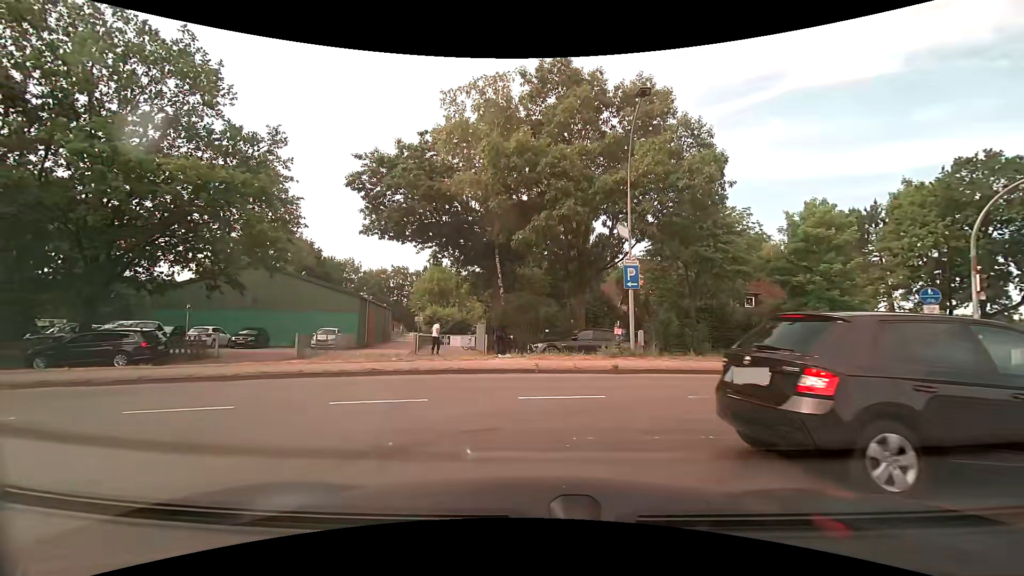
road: residential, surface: asphalt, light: Day
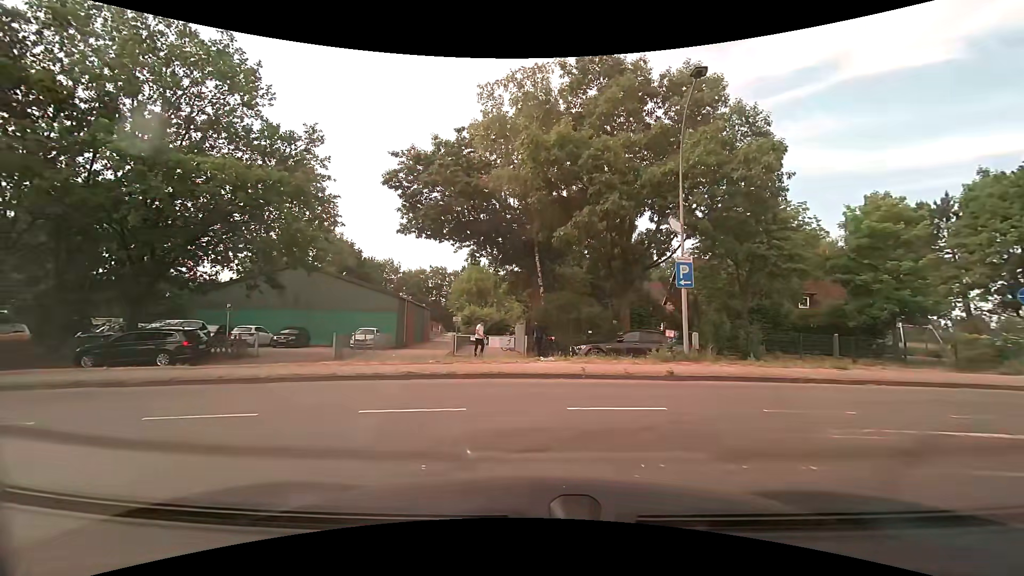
(0.0, +0.9) m; -4°
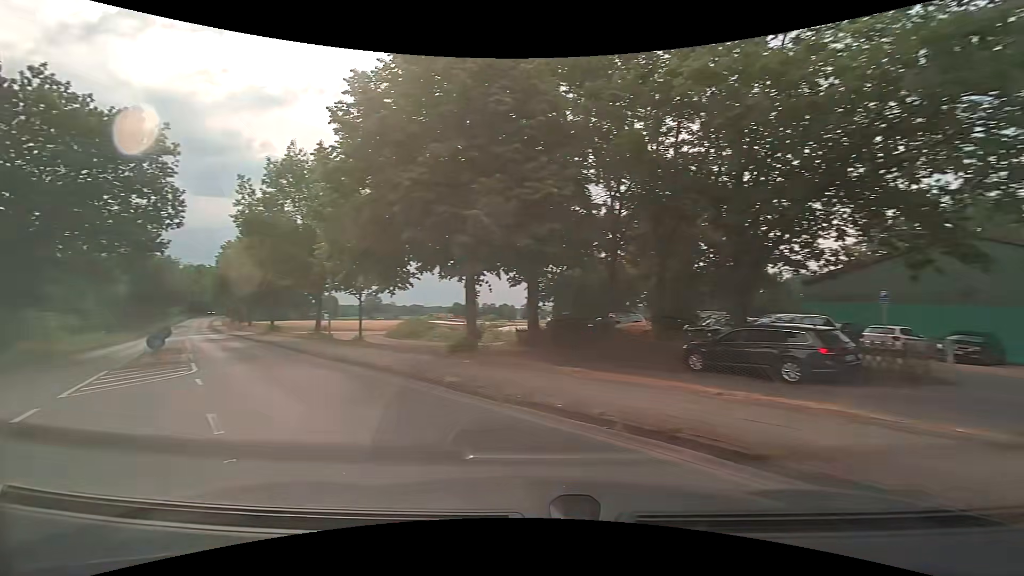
(-4.3, +7.9) m; -61°
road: secondary
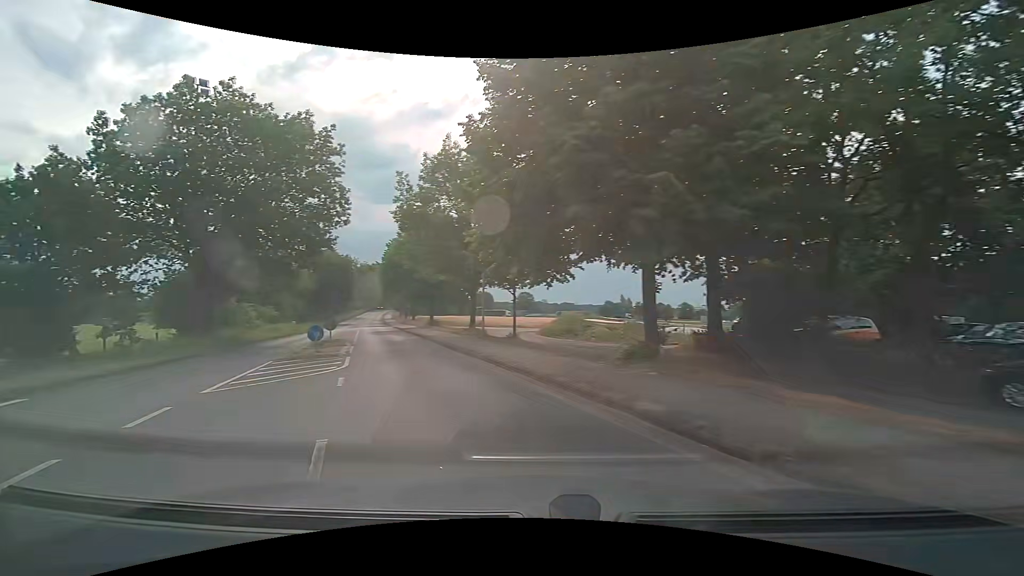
(-0.5, +3.0) m; -17°
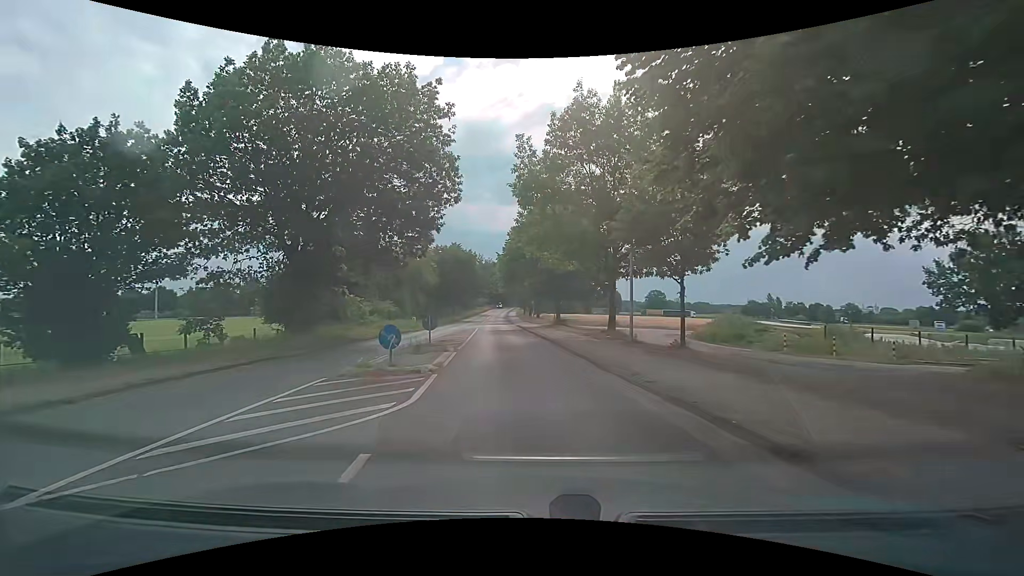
(-1.1, +7.1) m; -13°
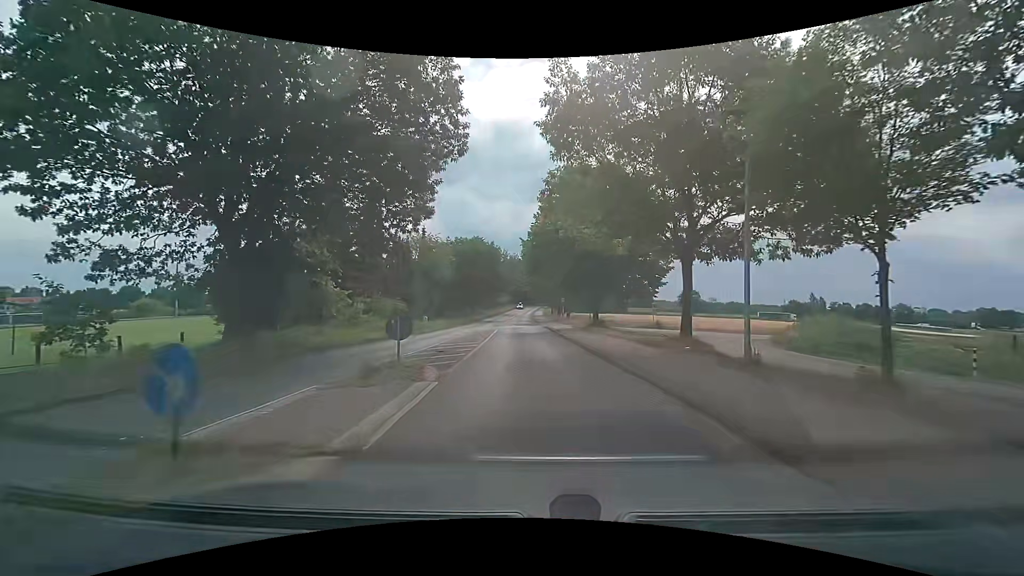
(-0.3, +8.2) m; -3°
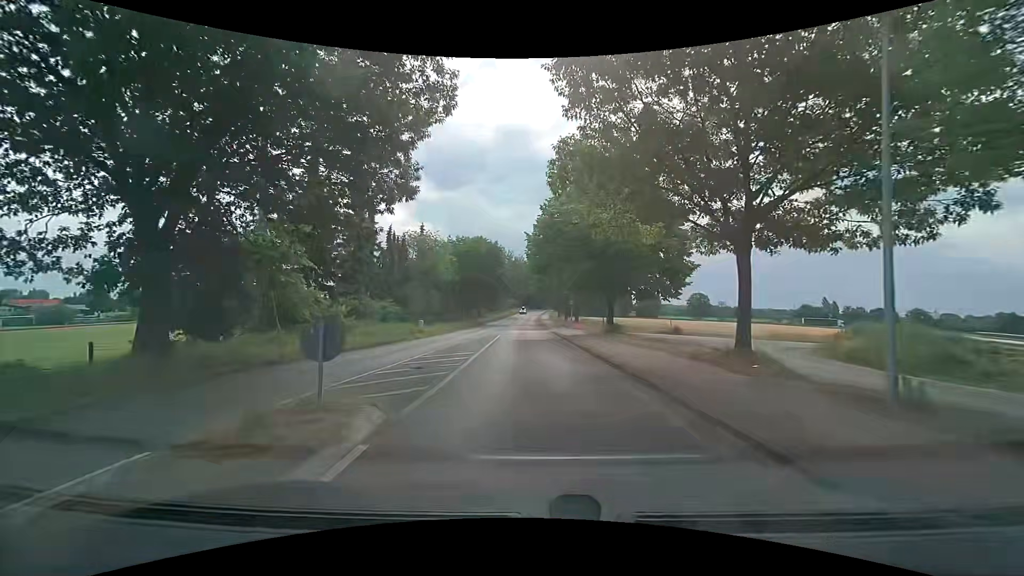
(0.0, +4.4) m; -1°
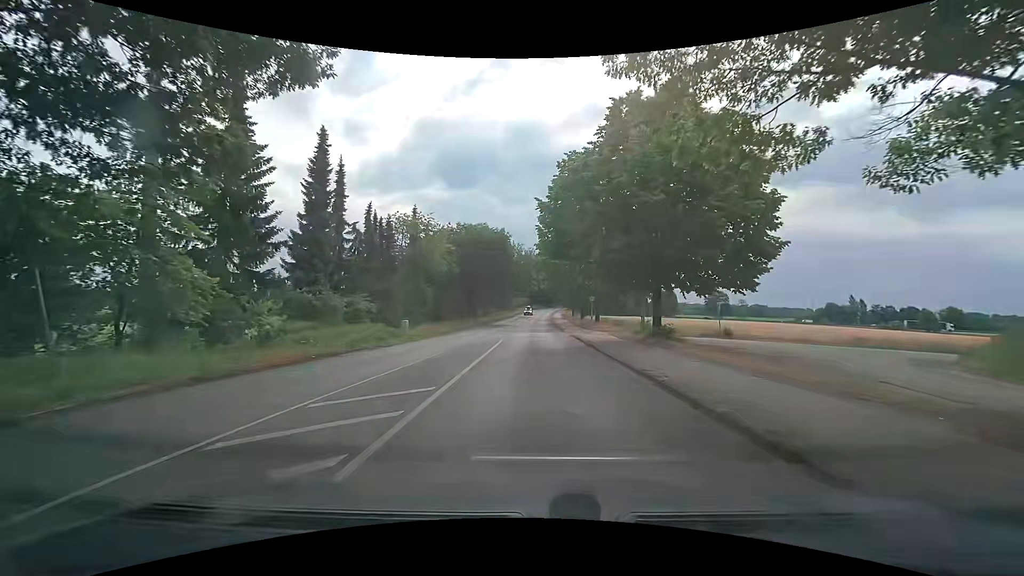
(-0.1, +9.5) m; -1°
(0, +10) (0, +20) (0, +30) (0, +40) (0, +50) (0, +60) (0, +70) (+1, +80) (+1, +90) (+1, +100) m
